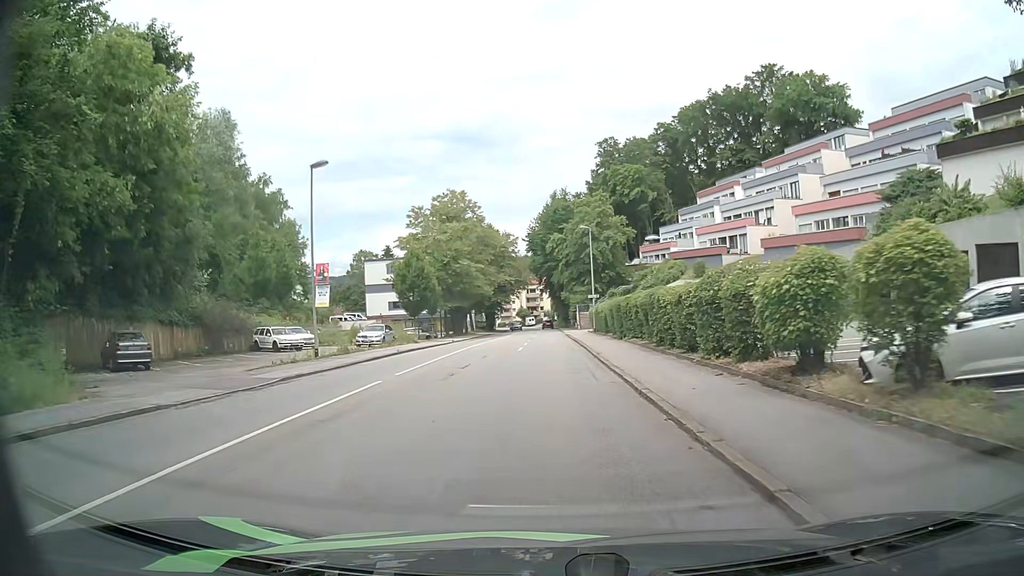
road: tertiary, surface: asphalt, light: Day
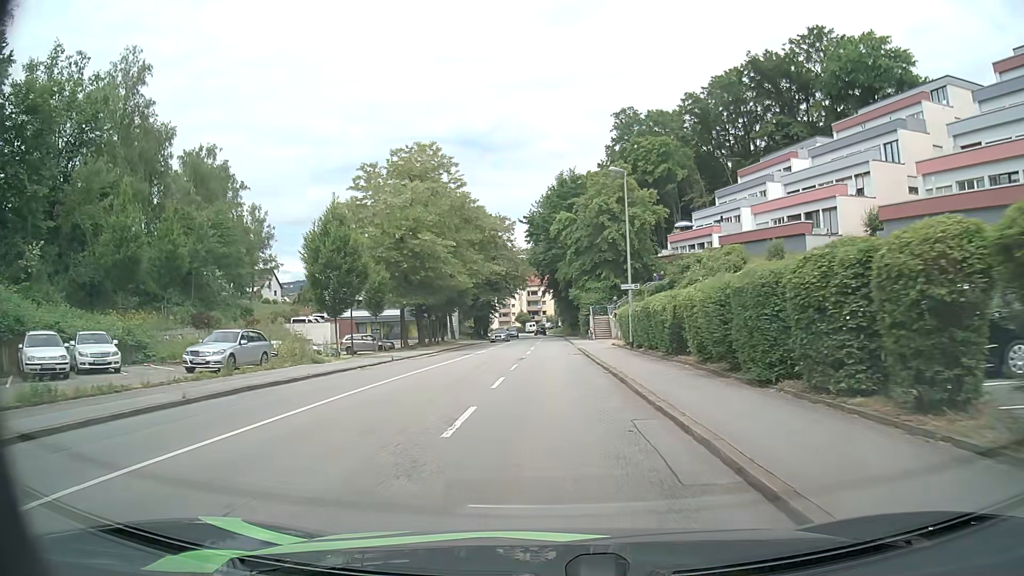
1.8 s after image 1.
(-0.3, +21.4) m; -1°
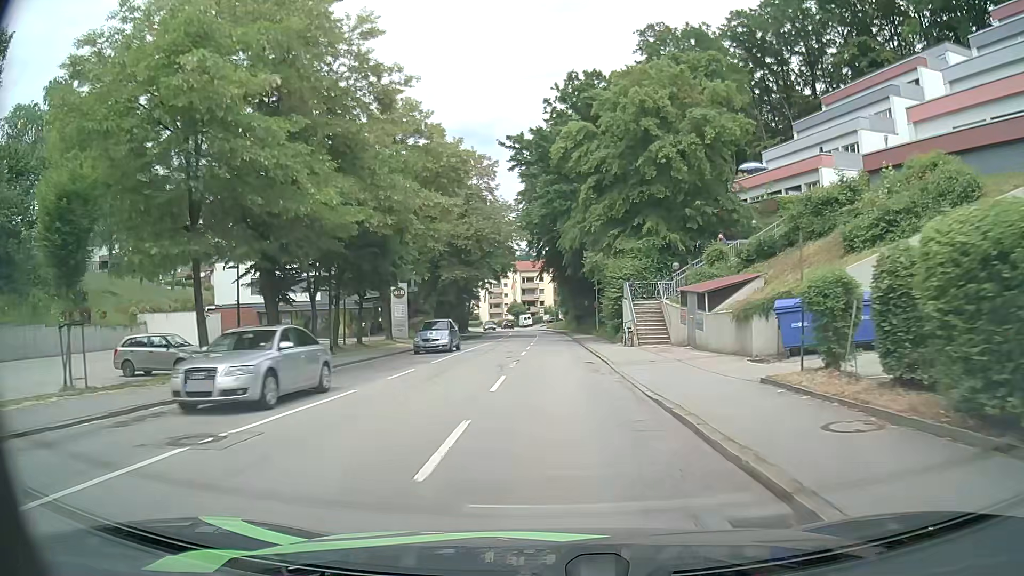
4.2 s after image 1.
(0.0, +28.7) m; 0°
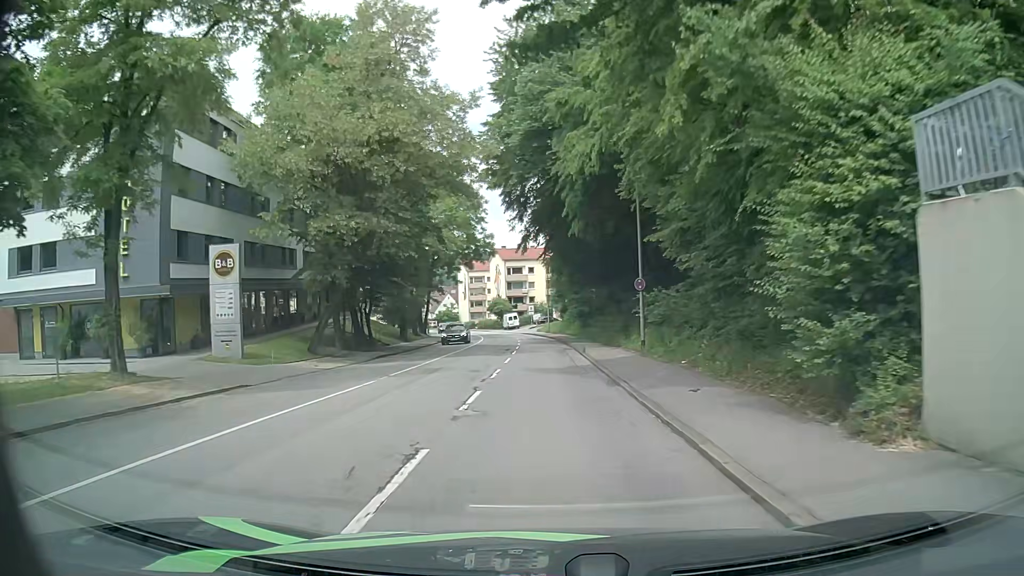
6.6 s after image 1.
(+0.3, +28.4) m; +1°
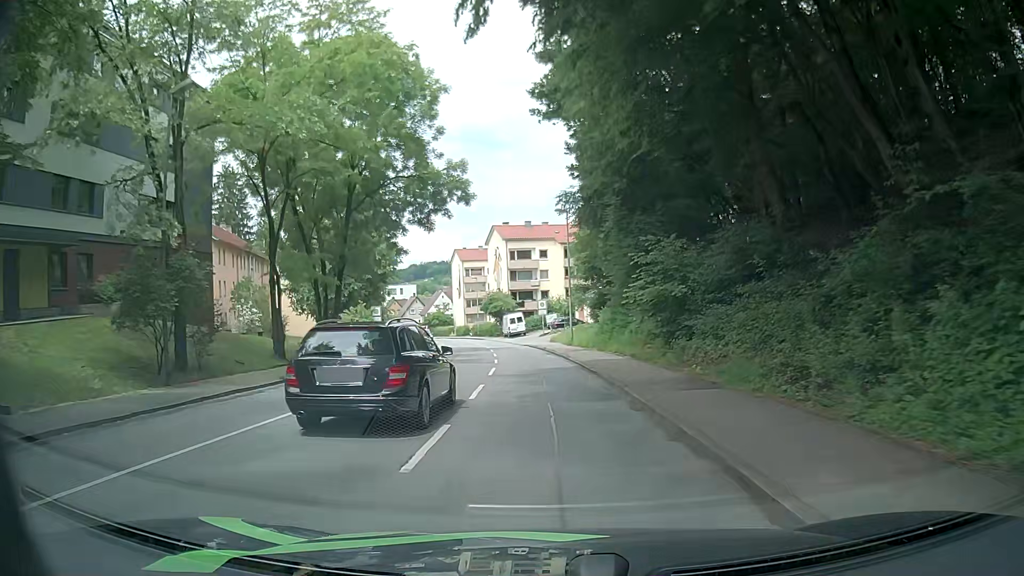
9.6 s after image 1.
(-0.2, +34.6) m; -2°
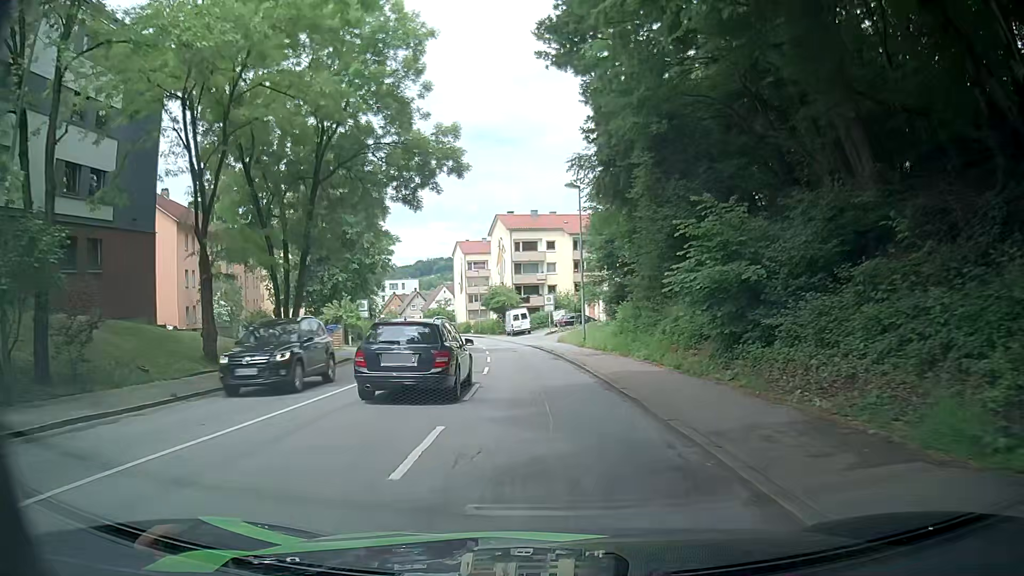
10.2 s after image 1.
(0.0, +6.8) m; -1°
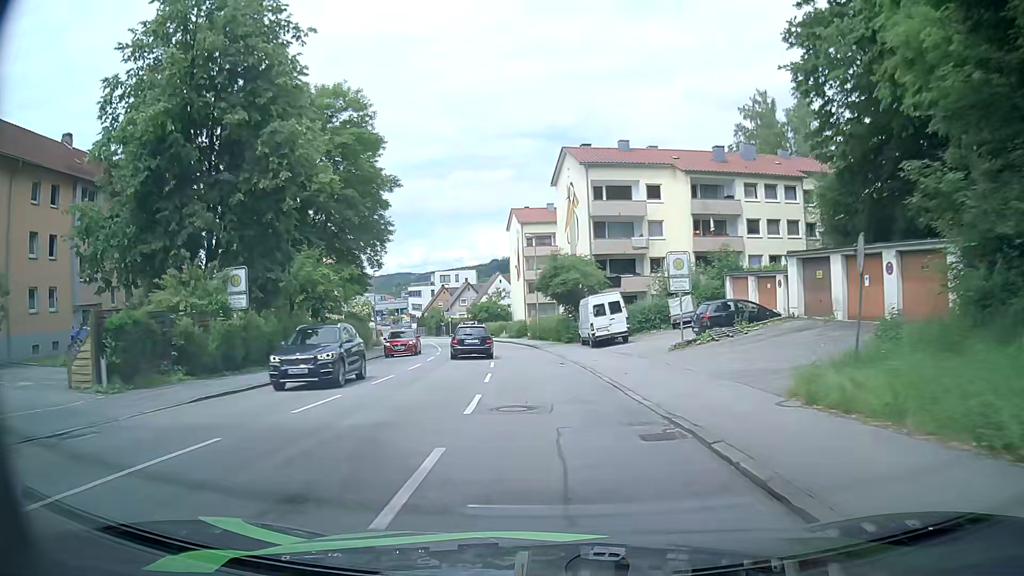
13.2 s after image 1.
(-1.6, +32.8) m; -7°
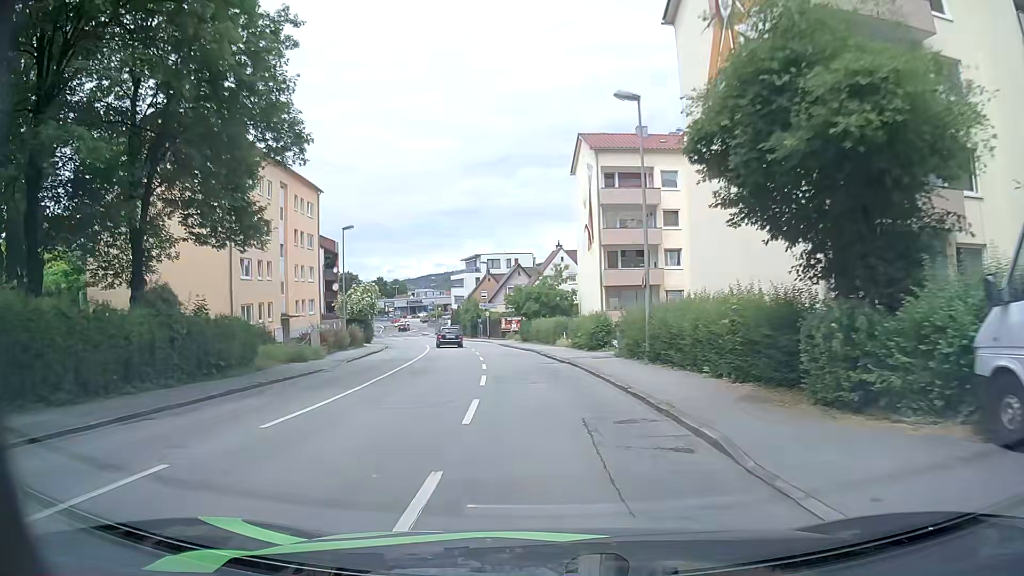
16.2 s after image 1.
(-1.2, +32.2) m; -5°
(0, +10) (-1, +20) (-2, +30) (-3, +40) (-5, +50) (-6, +60) (-9, +69) (-11, +79) (-14, +88) (-17, +98) m
